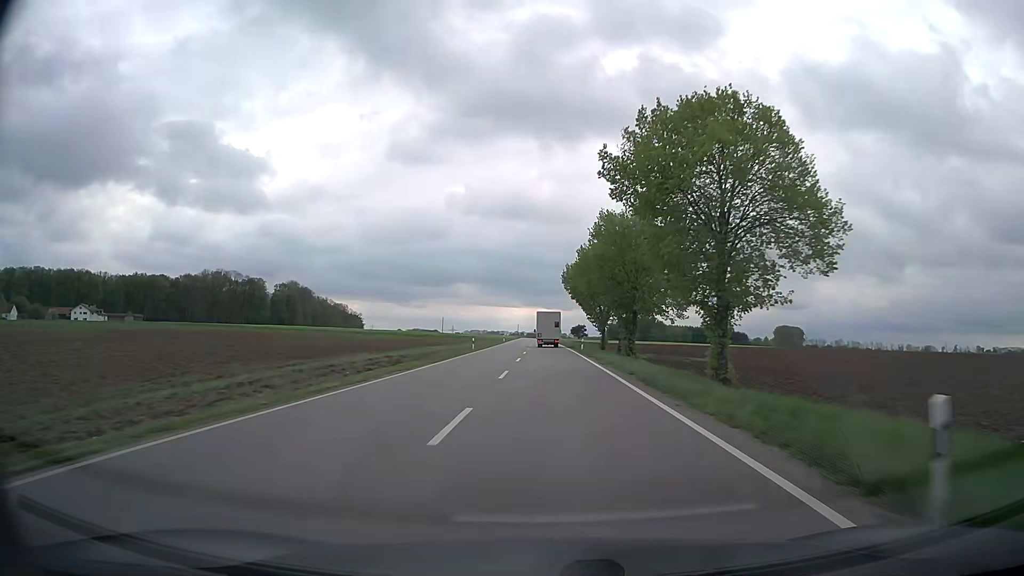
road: secondary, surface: asphalt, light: Day
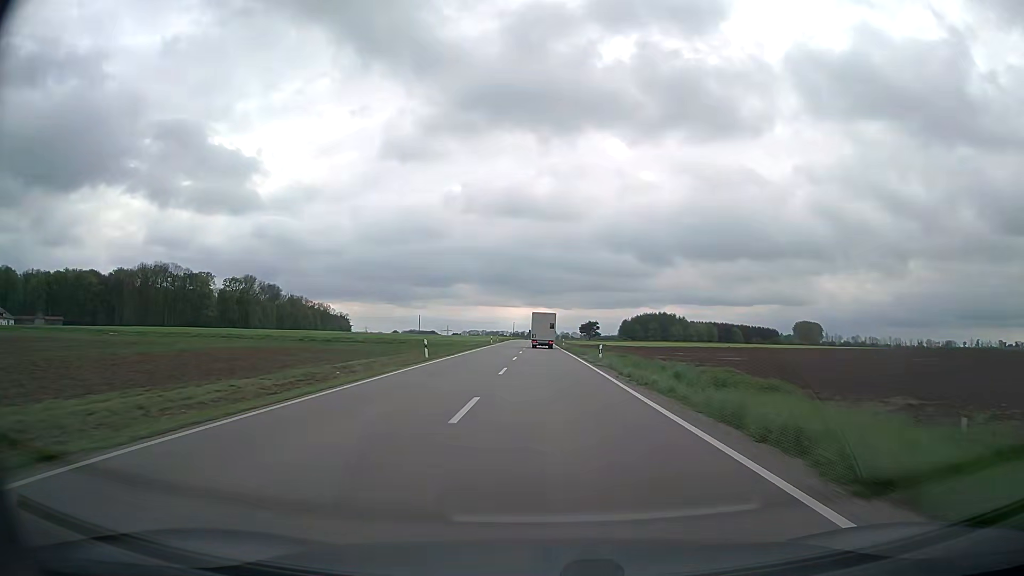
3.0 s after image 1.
(-0.1, +70.0) m; 0°
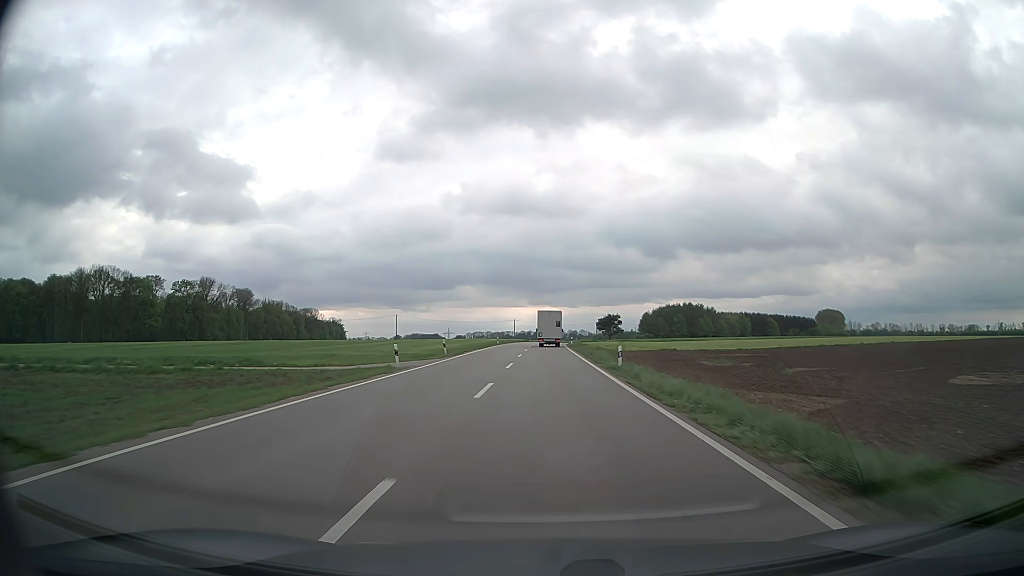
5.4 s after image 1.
(-0.3, +56.1) m; 0°
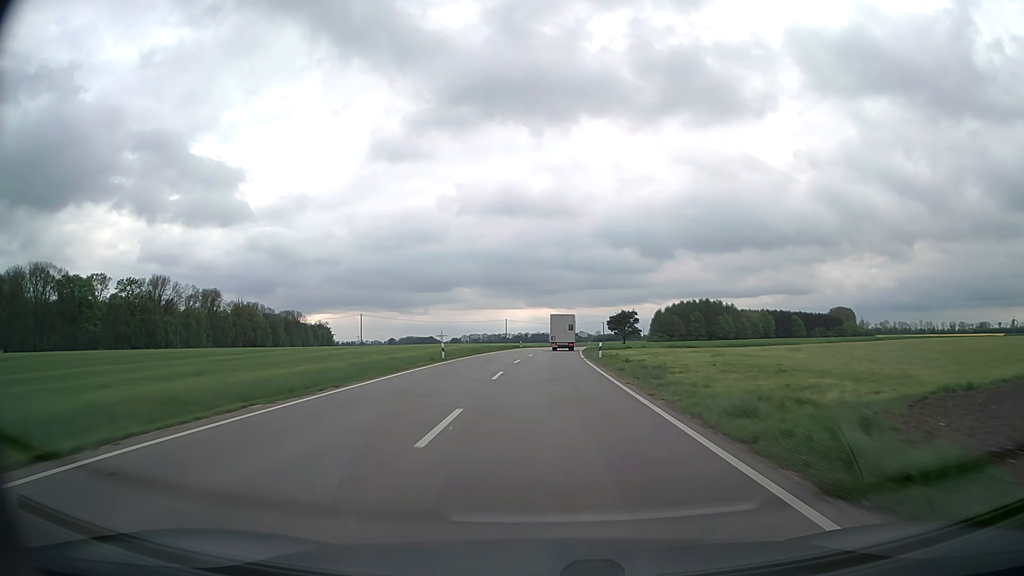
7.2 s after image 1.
(0.0, +42.1) m; 0°
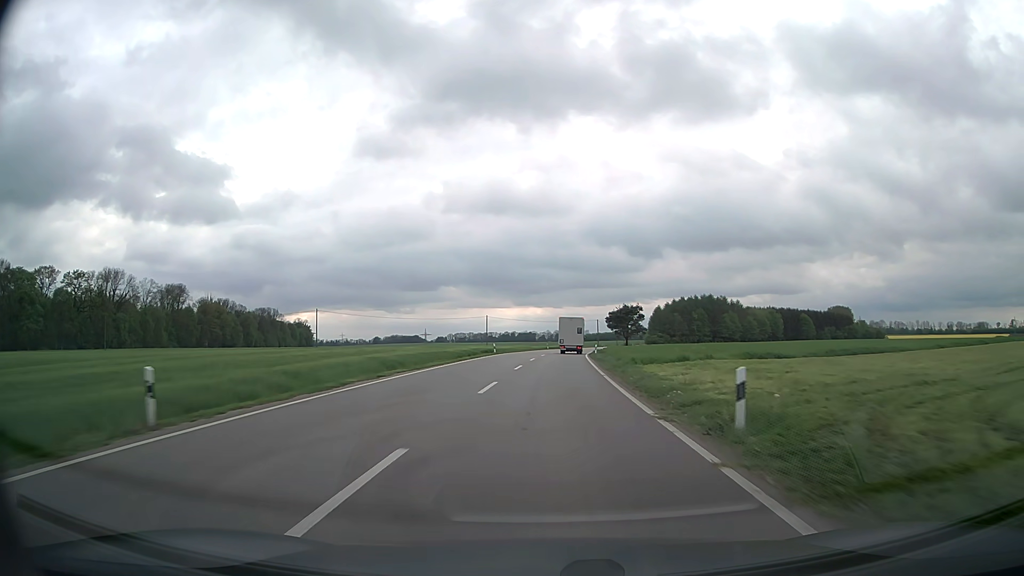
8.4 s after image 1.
(+0.1, +28.1) m; +1°
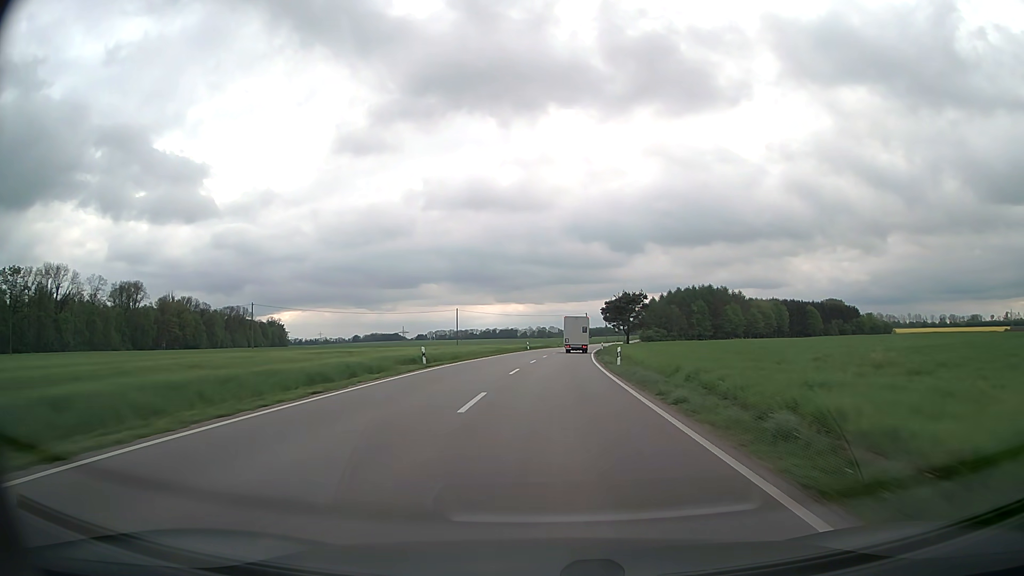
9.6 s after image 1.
(+0.4, +28.1) m; +2°
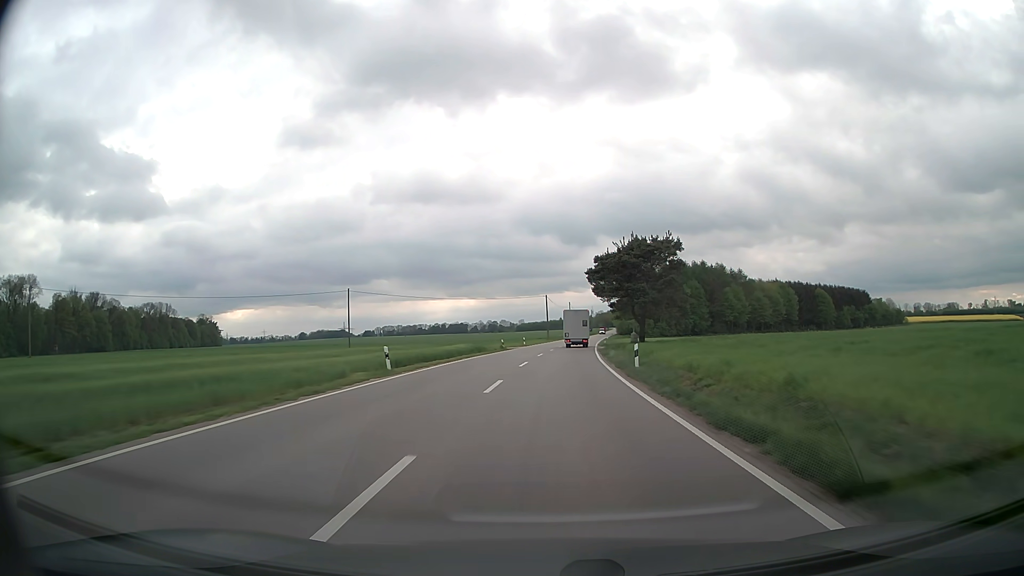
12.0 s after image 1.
(+1.8, +56.4) m; +4°
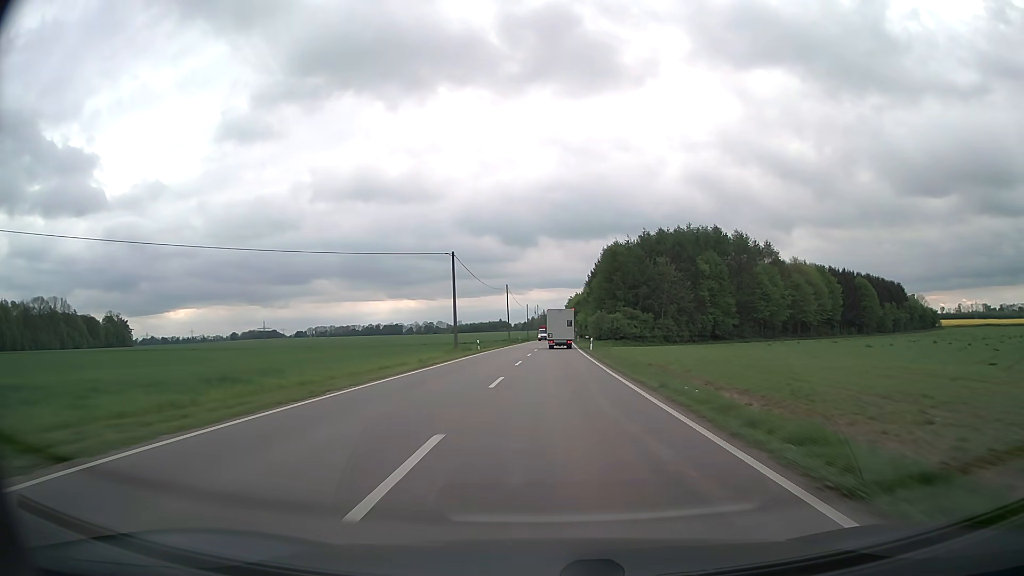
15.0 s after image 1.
(+3.2, +70.4) m; +5°
(0, +10) (0, +20) (0, +30) (0, +40) (+1, +50) (+1, +60) (+1, +70) (+1, +80) (+2, +90) (+2, +100) m
